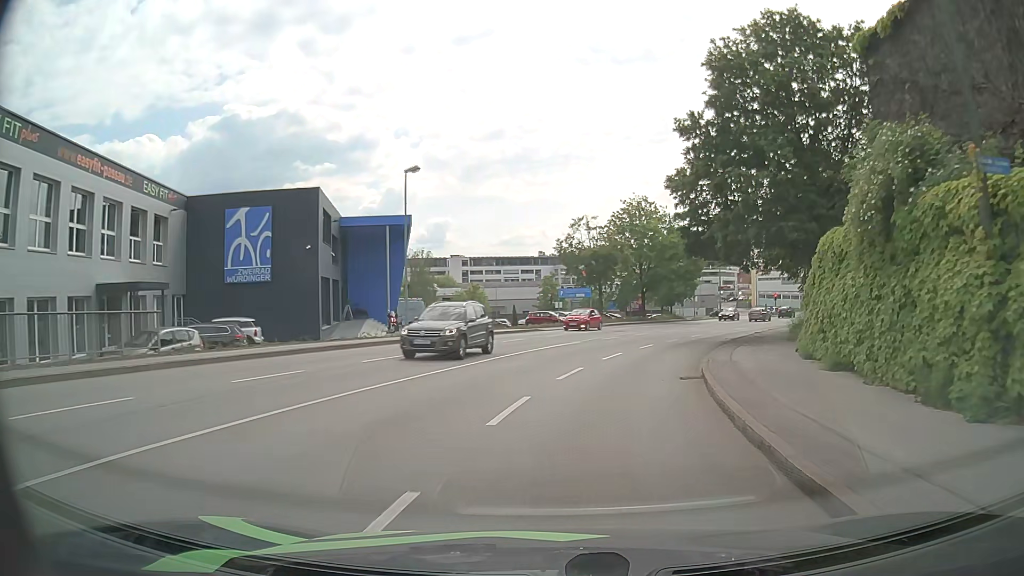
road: tertiary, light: Day
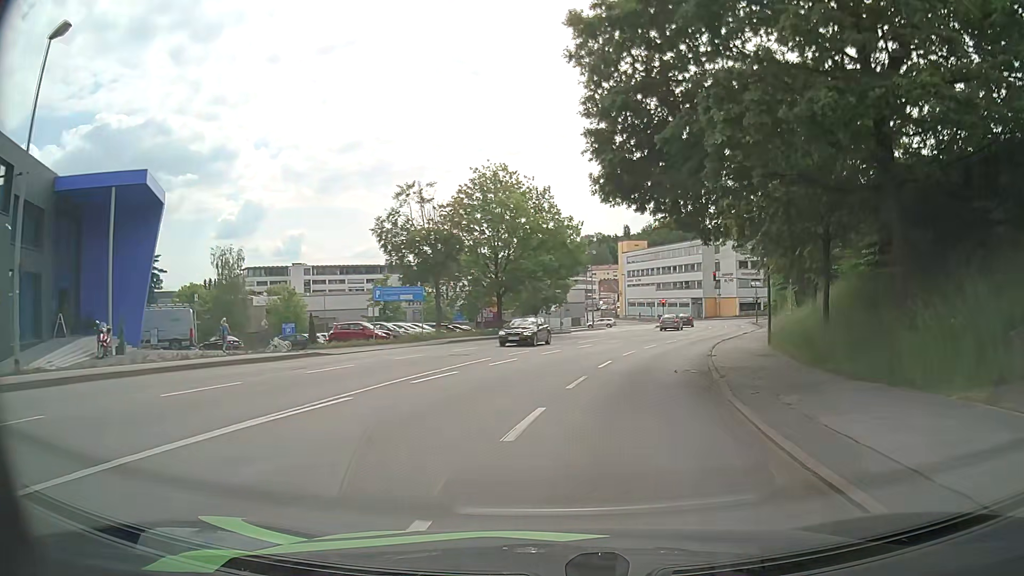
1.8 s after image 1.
(+1.9, +18.5) m; +12°
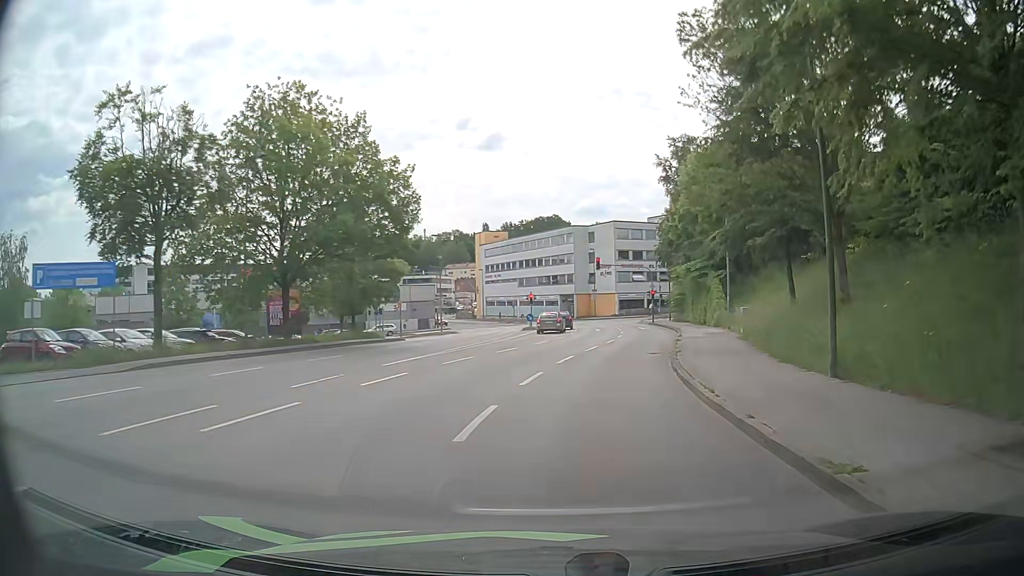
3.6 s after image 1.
(+1.9, +18.1) m; +11°
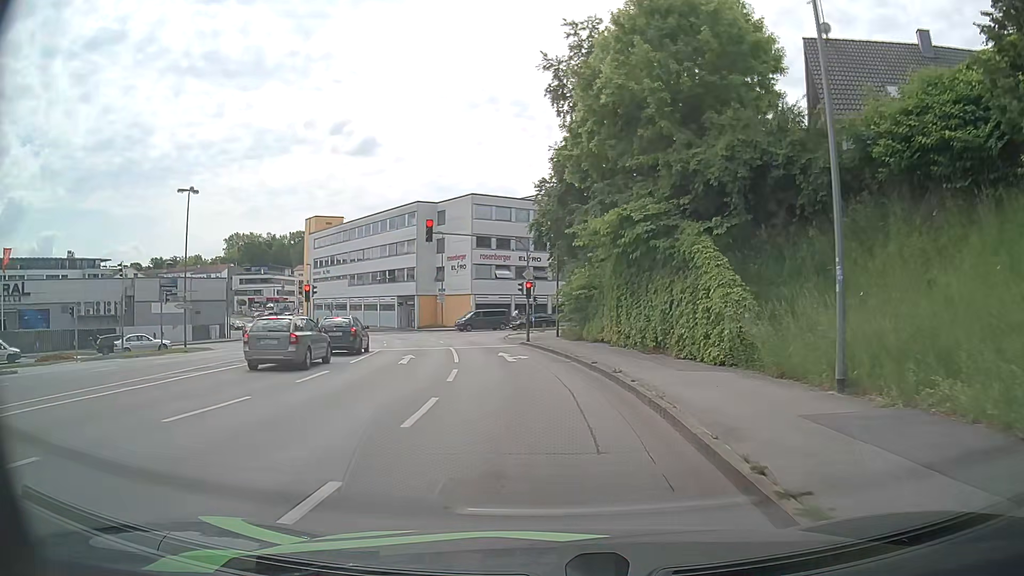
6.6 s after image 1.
(+3.9, +27.9) m; +12°
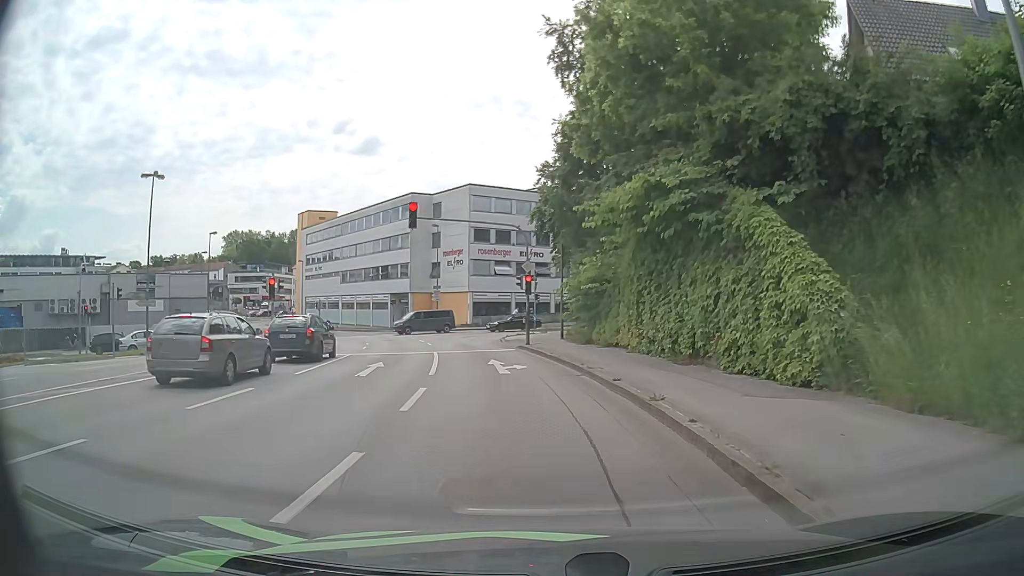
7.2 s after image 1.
(0.0, +4.8) m; 0°
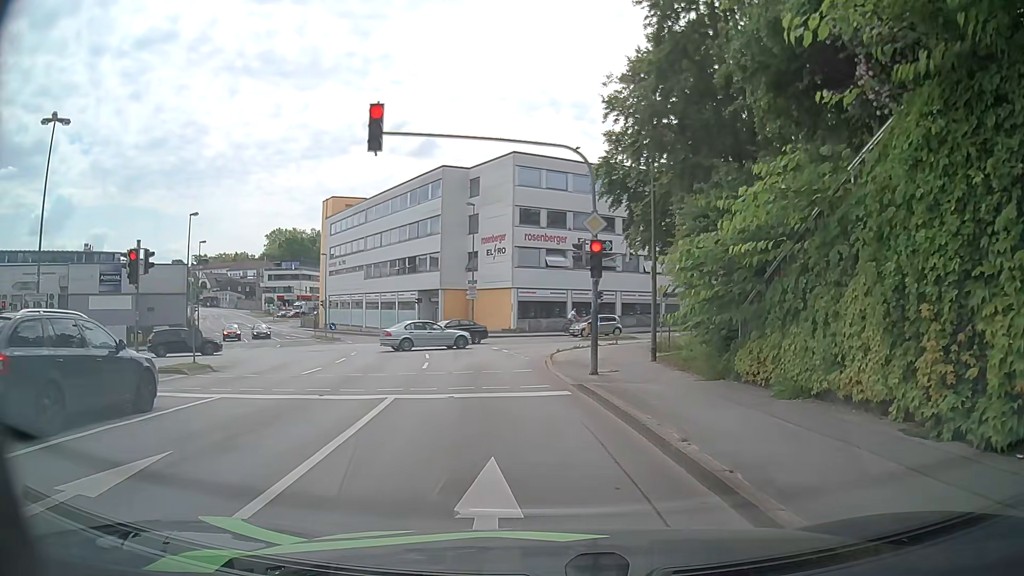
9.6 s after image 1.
(-0.4, +13.7) m; -5°
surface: asphalt
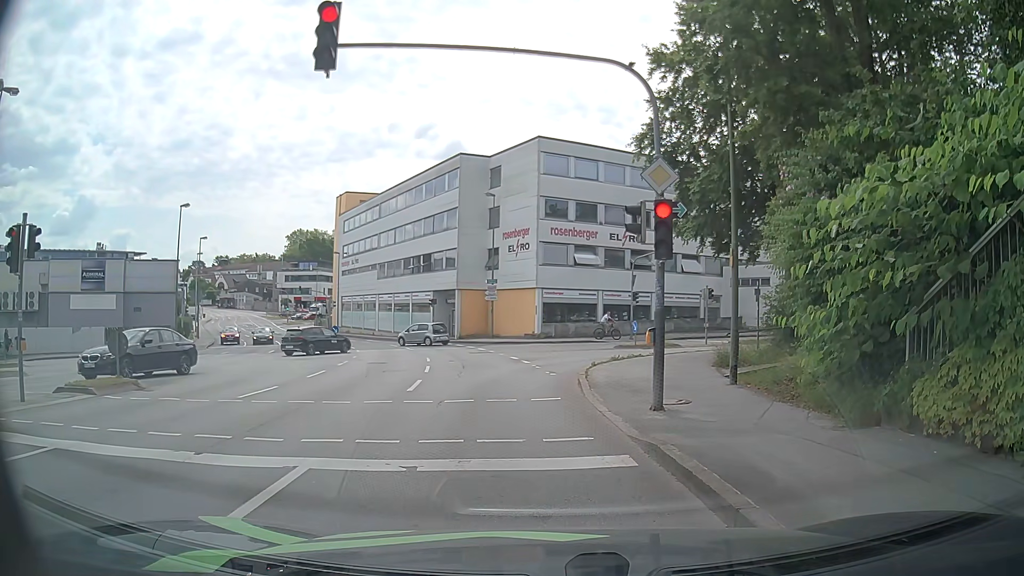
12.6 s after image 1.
(-0.1, +5.2) m; -1°
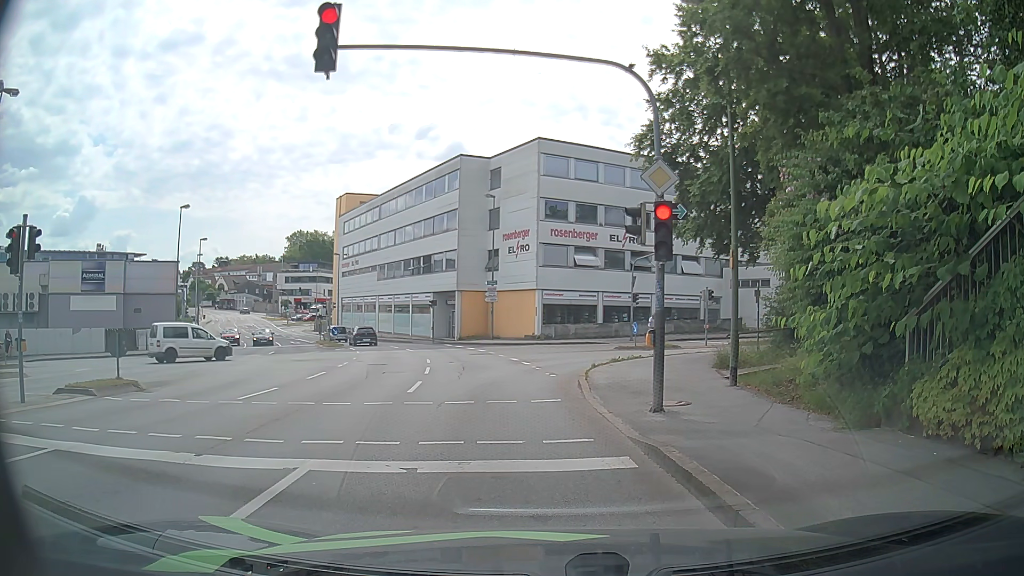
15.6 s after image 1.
(0.0, +0.1) m; 0°
(-1, +10) (-2, +20) (-3, +30) (-6, +39) (-10, +49) (-15, +57) (-20, +66) (-25, +74) (-31, +83) (-36, +91) m
